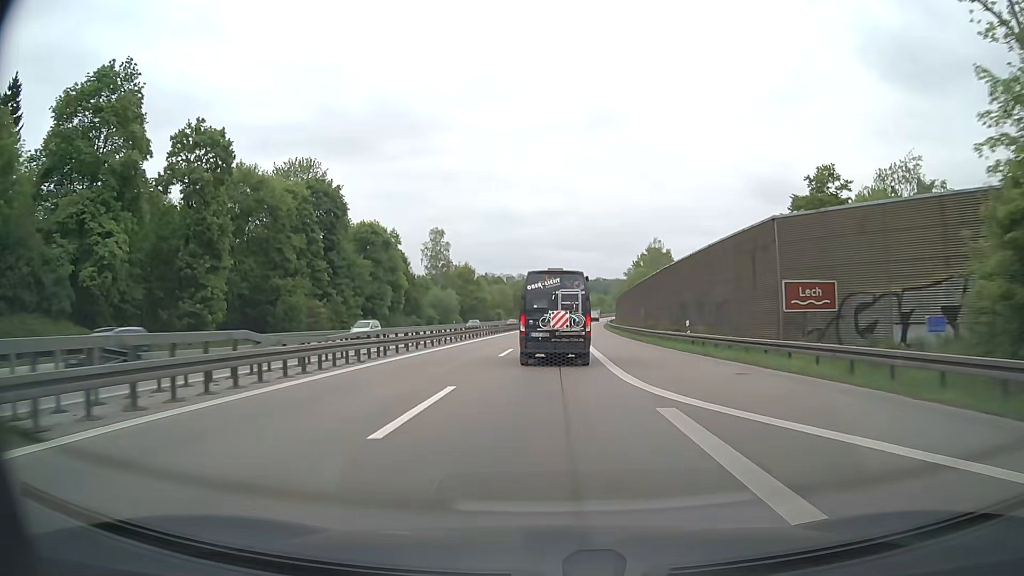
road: motorway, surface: asphalt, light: Day
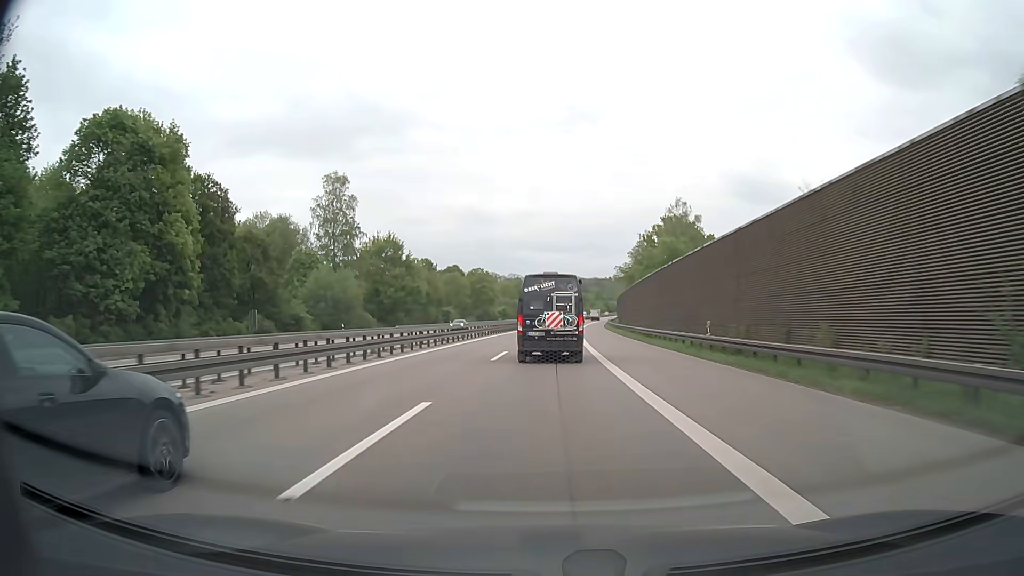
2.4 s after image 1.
(+1.3, +57.2) m; +2°
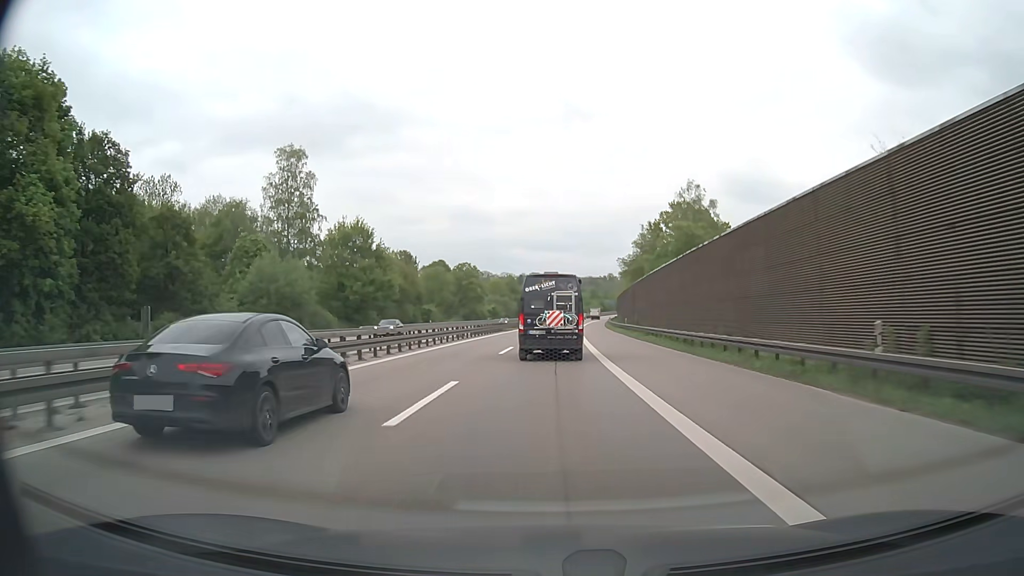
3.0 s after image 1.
(+0.1, +14.5) m; 0°
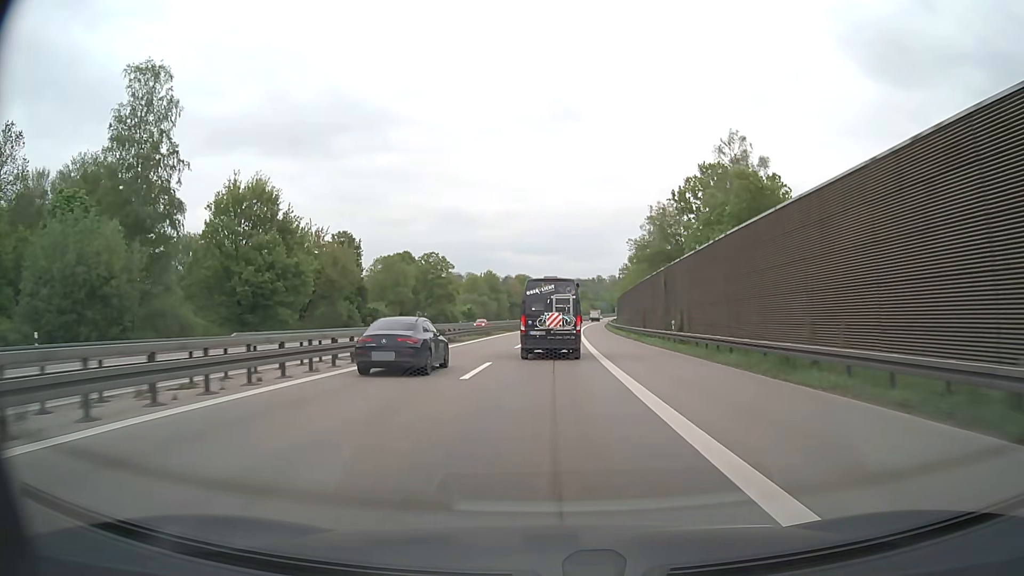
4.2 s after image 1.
(+0.3, +29.1) m; +1°
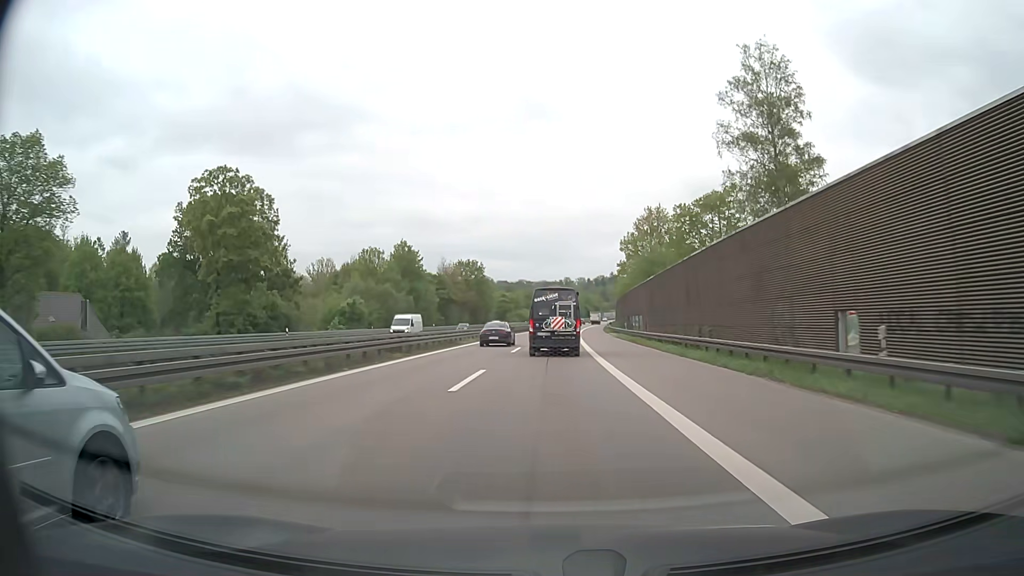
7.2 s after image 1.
(+1.9, +74.8) m; +3°
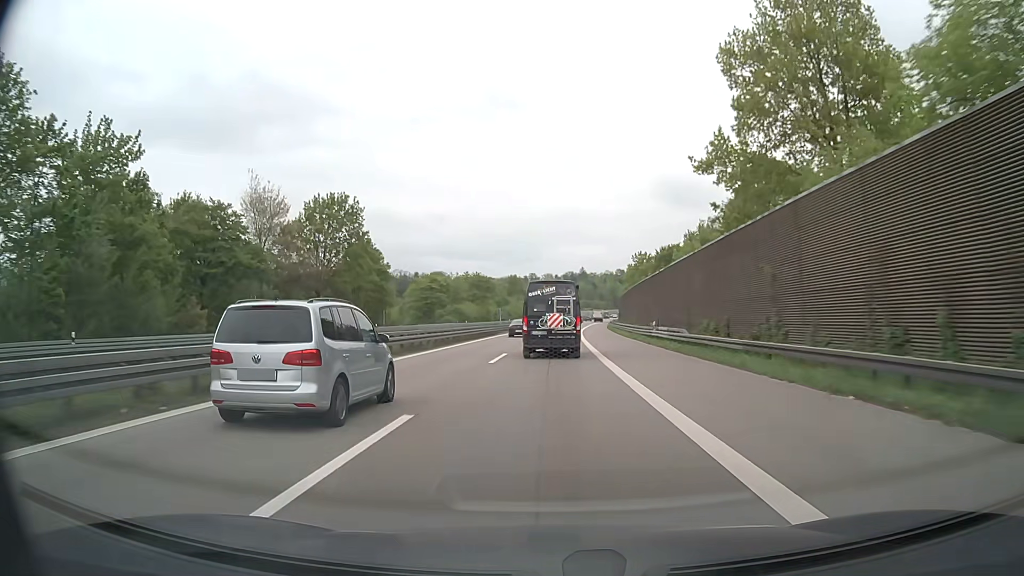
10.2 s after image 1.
(+2.3, +82.2) m; +3°
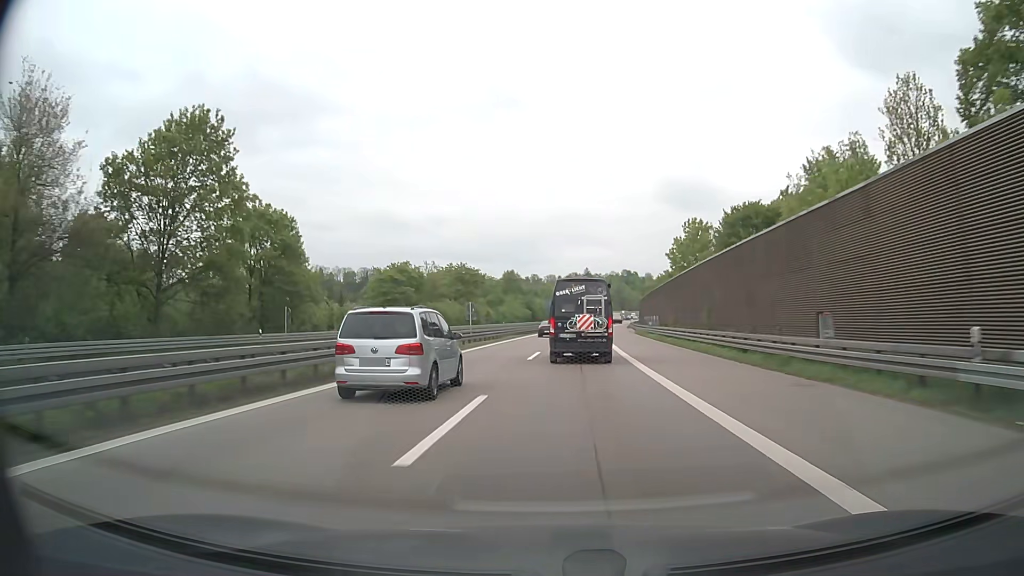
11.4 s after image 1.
(+0.1, +33.6) m; 0°
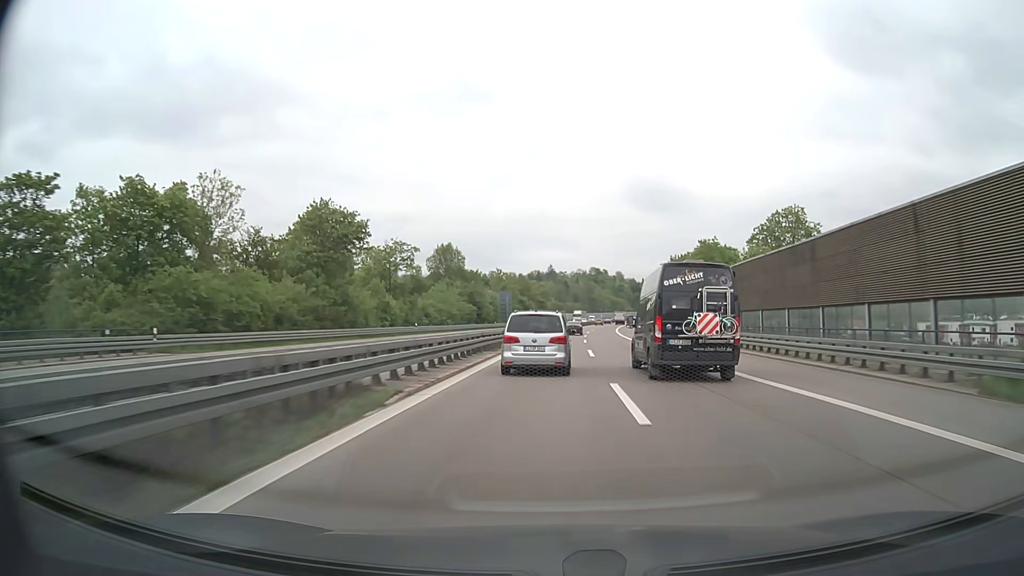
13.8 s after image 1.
(+0.9, +69.9) m; +3°
(0, +10) (0, +20) (+1, +30) (+1, +40) (+1, +50) (+2, +60) (+3, +70) (+3, +80) (+4, +90) (+5, +100) m
